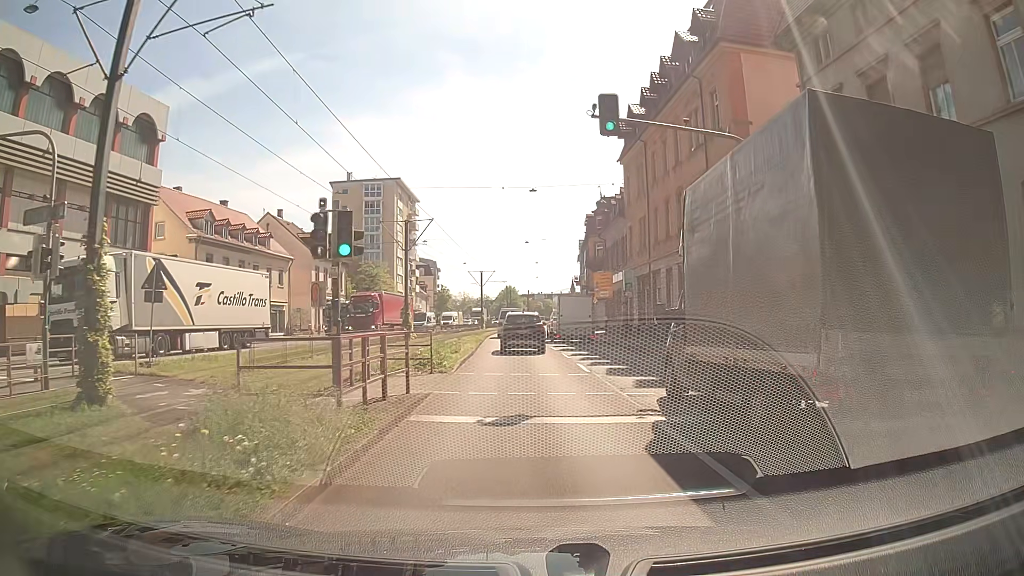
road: primary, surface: asphalt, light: Day
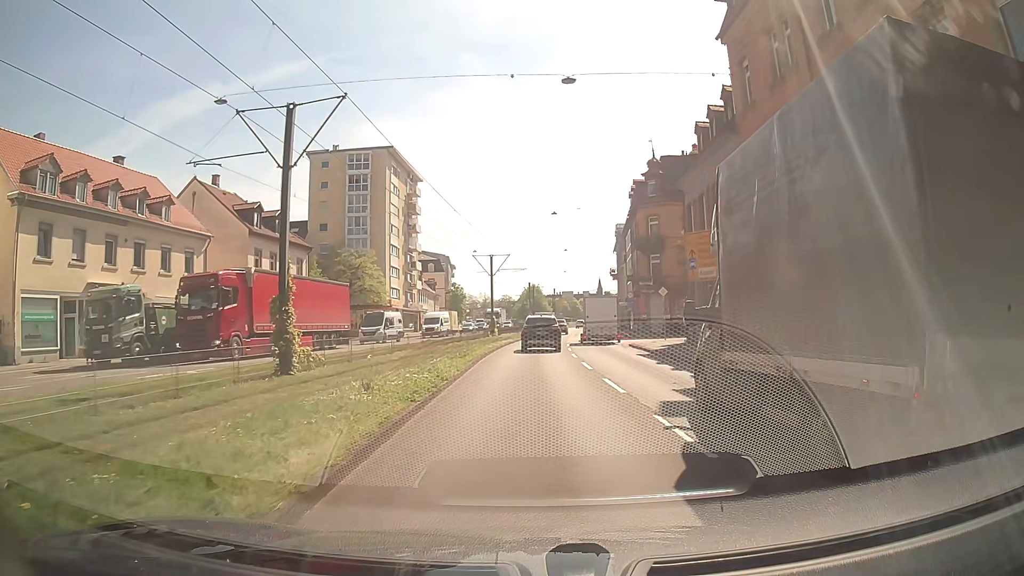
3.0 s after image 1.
(-0.4, +22.6) m; -2°
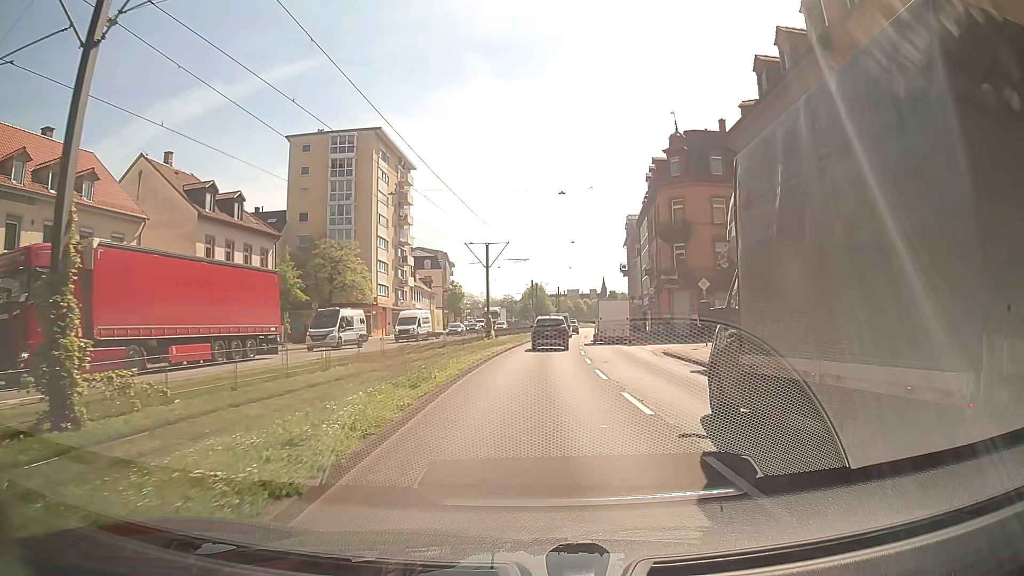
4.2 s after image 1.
(-0.1, +9.0) m; 0°
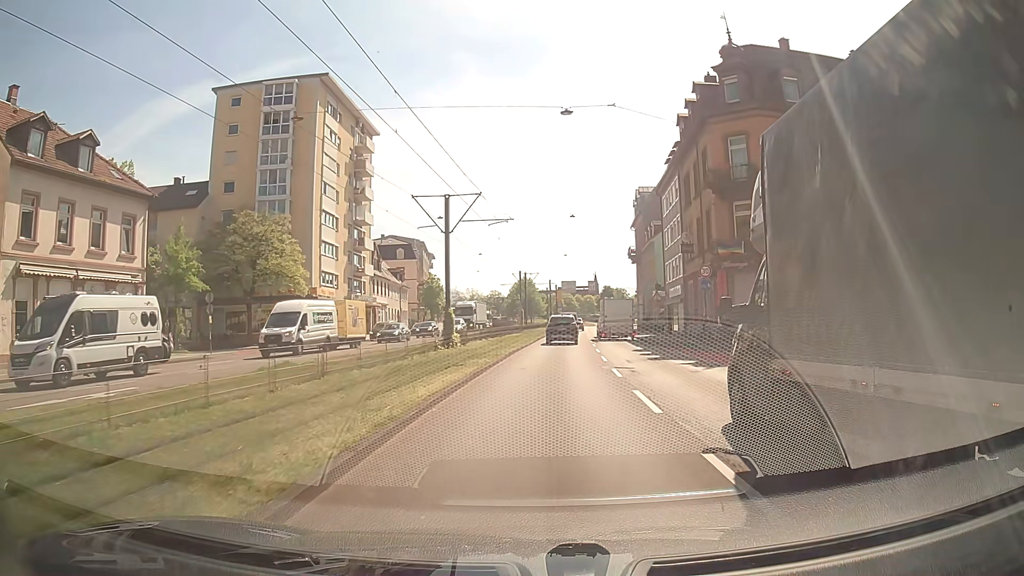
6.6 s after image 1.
(0.0, +18.0) m; 0°
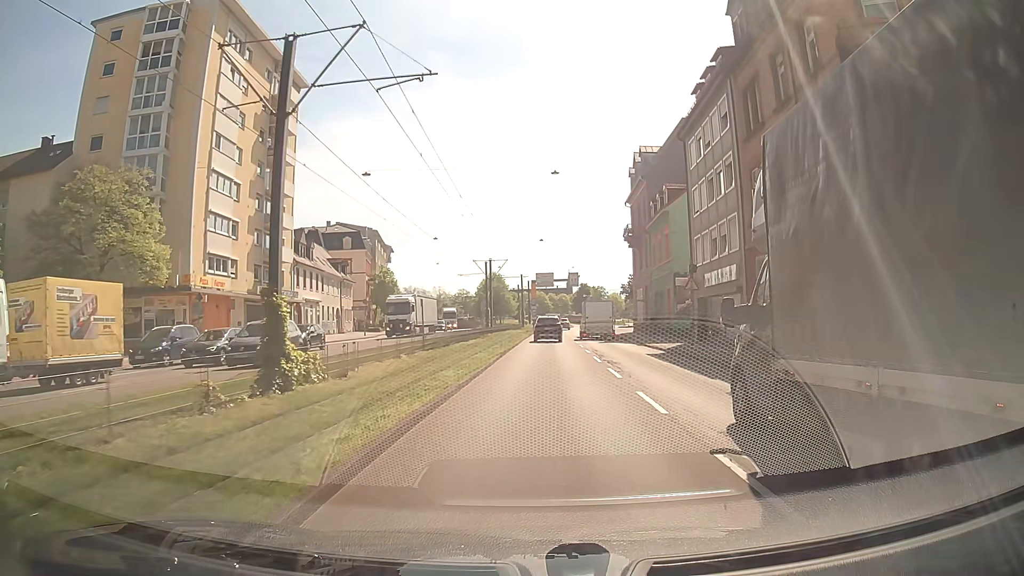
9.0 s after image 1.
(+0.5, +18.1) m; +3°
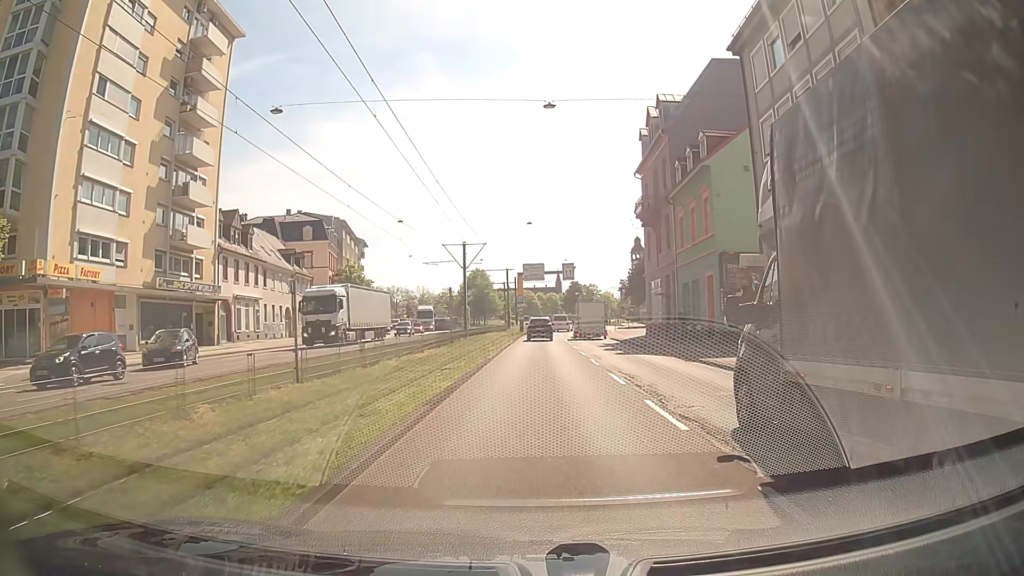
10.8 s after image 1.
(+0.2, +13.6) m; +1°
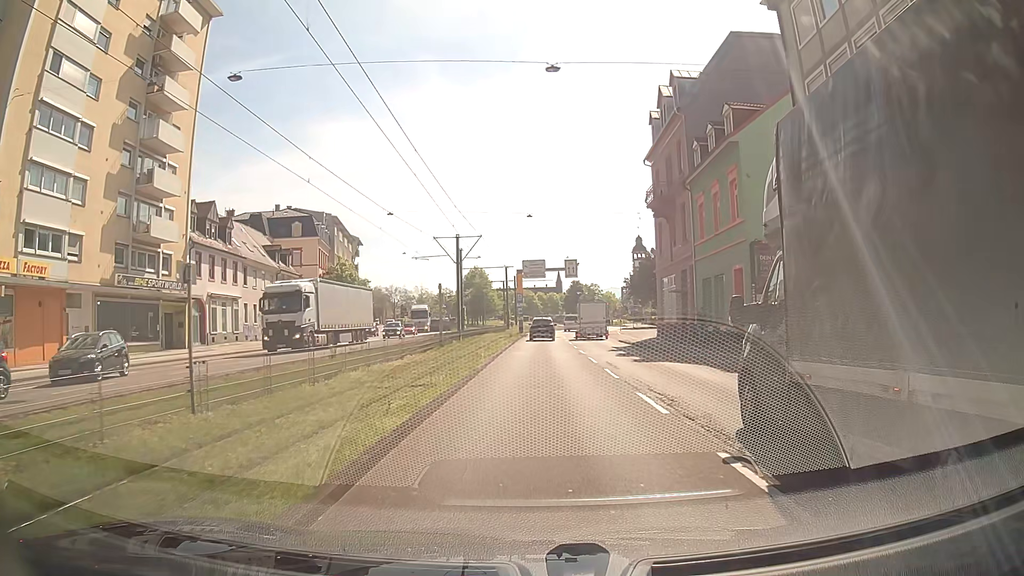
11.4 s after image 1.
(0.0, +4.5) m; 0°
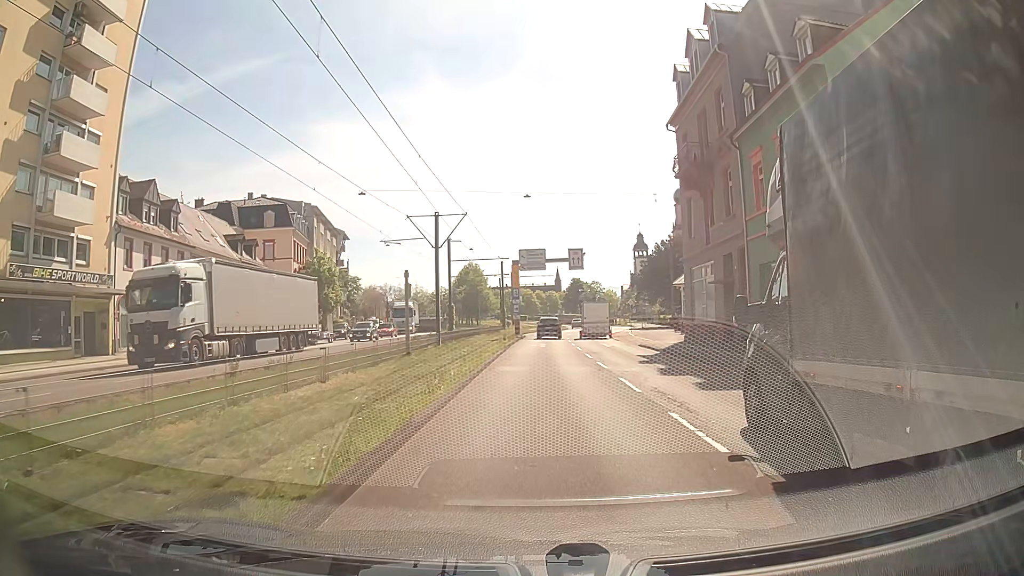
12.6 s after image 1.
(-0.1, +9.0) m; -1°
(0, +10) (0, +20) (0, +30) (+1, +40) (+1, +50) (+2, +60) (+2, +70) (+3, +80) (+5, +90) (+7, +100) m
